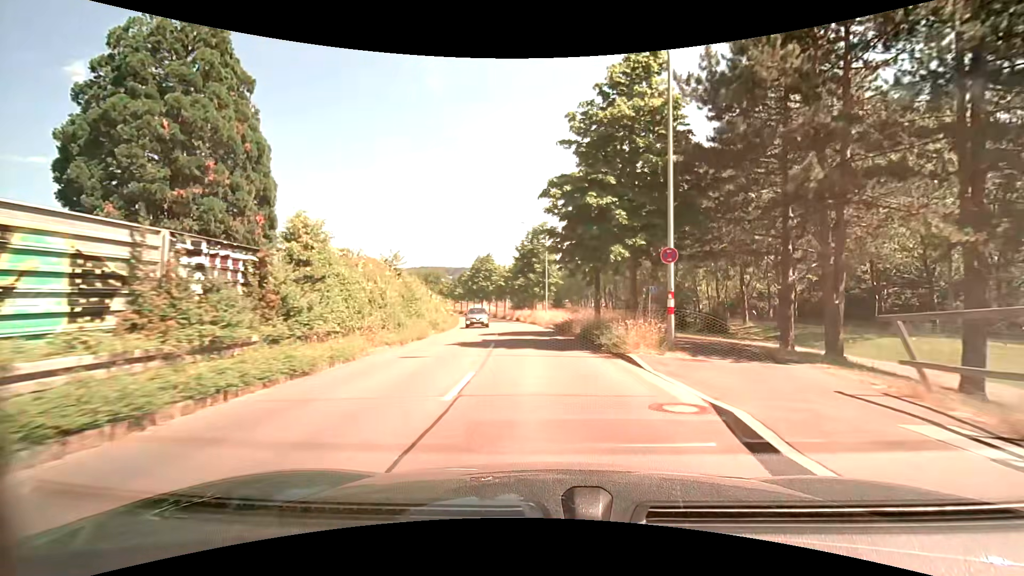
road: tertiary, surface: asphalt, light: Day
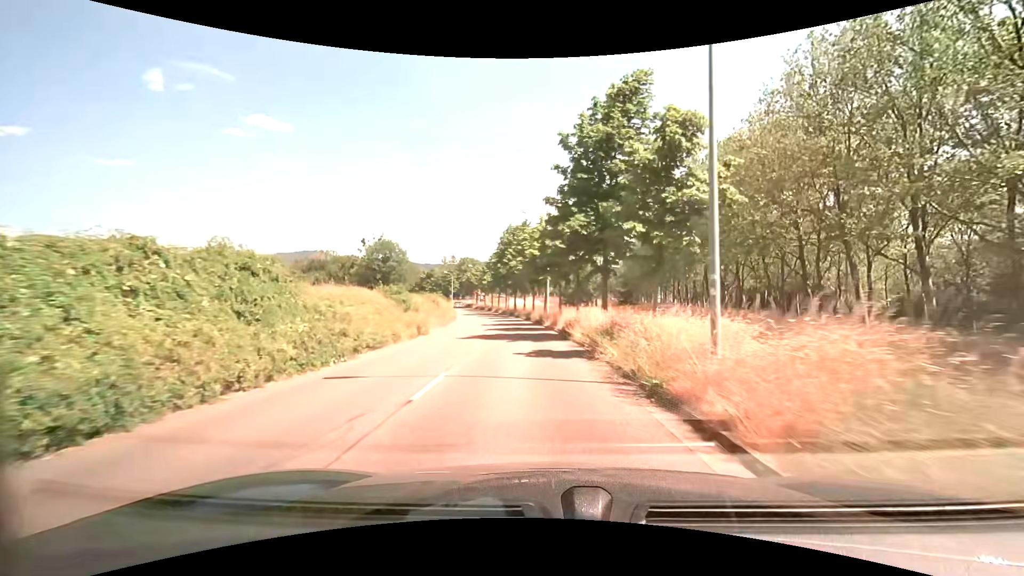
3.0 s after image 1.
(-1.6, +35.7) m; -6°
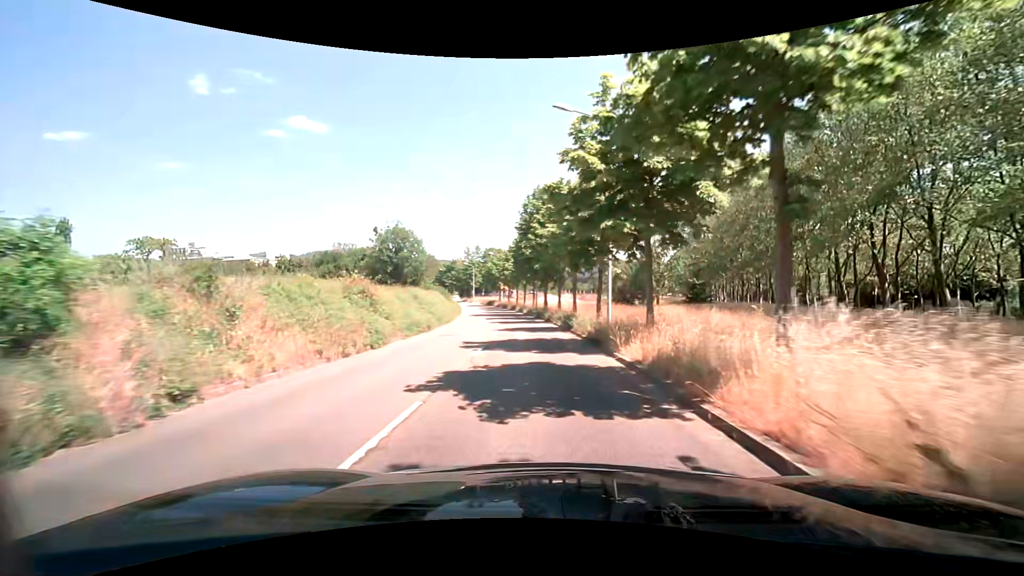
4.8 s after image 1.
(-0.9, +21.6) m; -4°
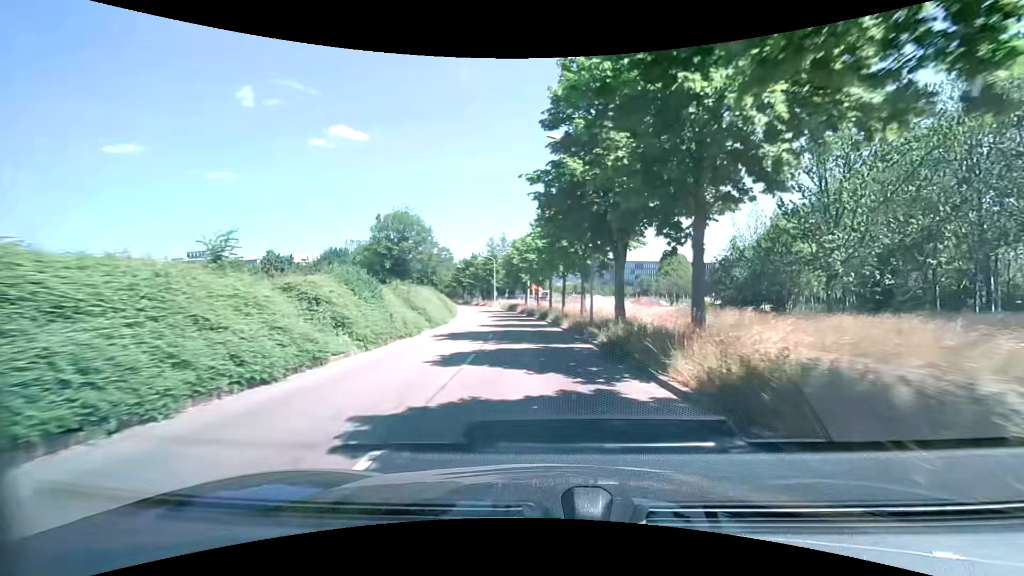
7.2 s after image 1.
(-1.1, +29.2) m; -4°
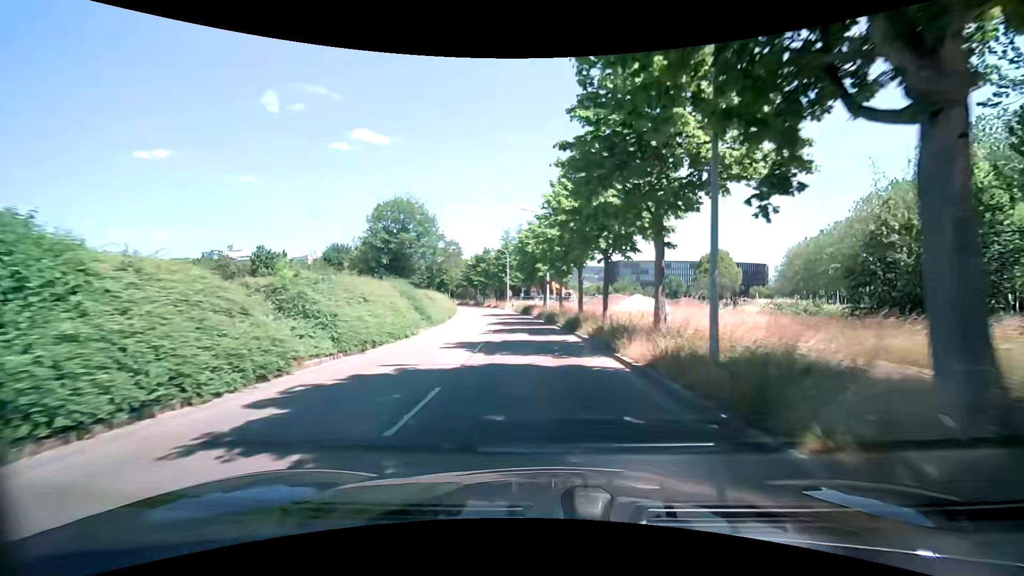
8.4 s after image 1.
(-0.2, +14.6) m; -3°
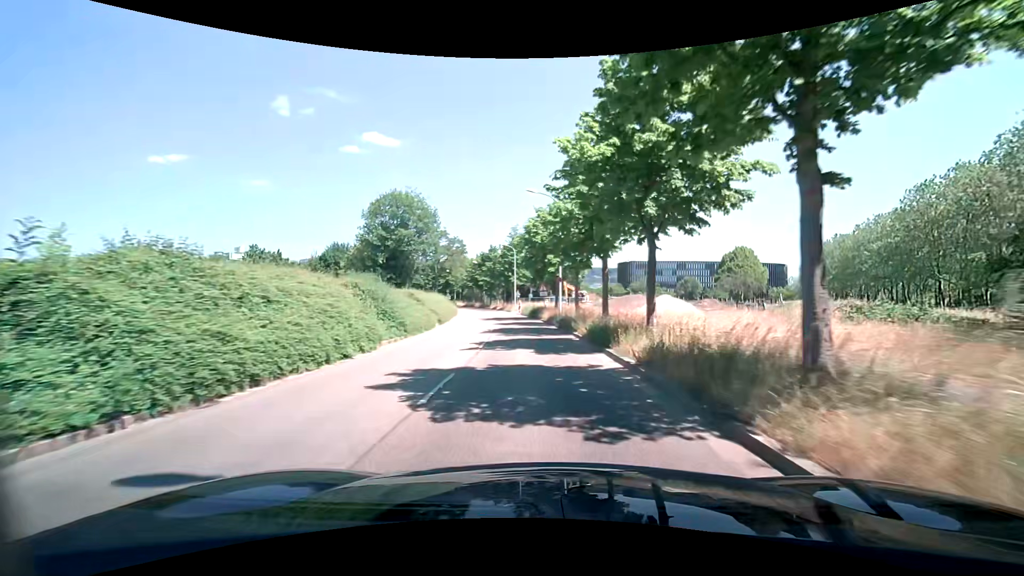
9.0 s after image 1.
(0.0, +7.3) m; -1°
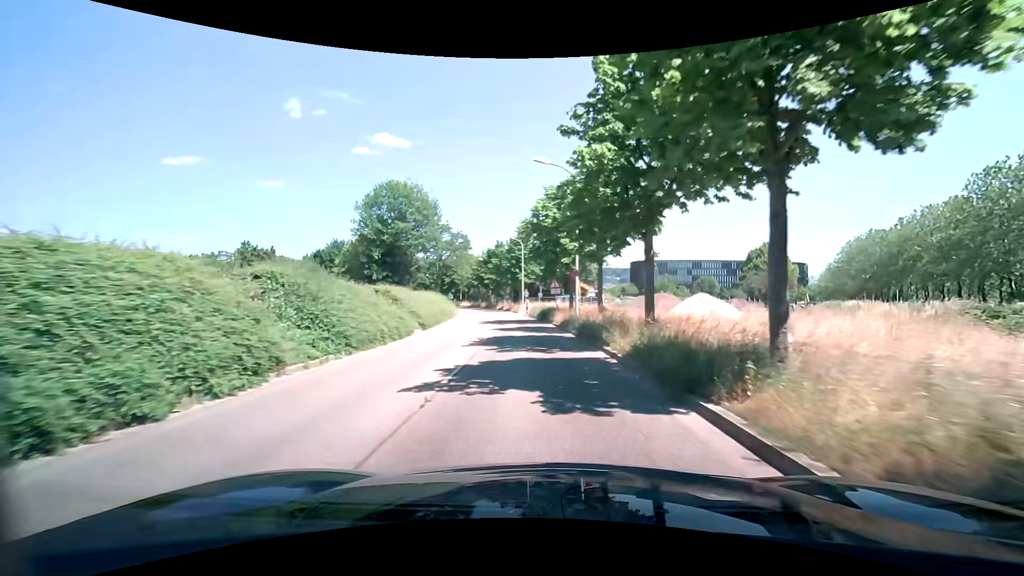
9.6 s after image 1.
(0.0, +7.2) m; -1°
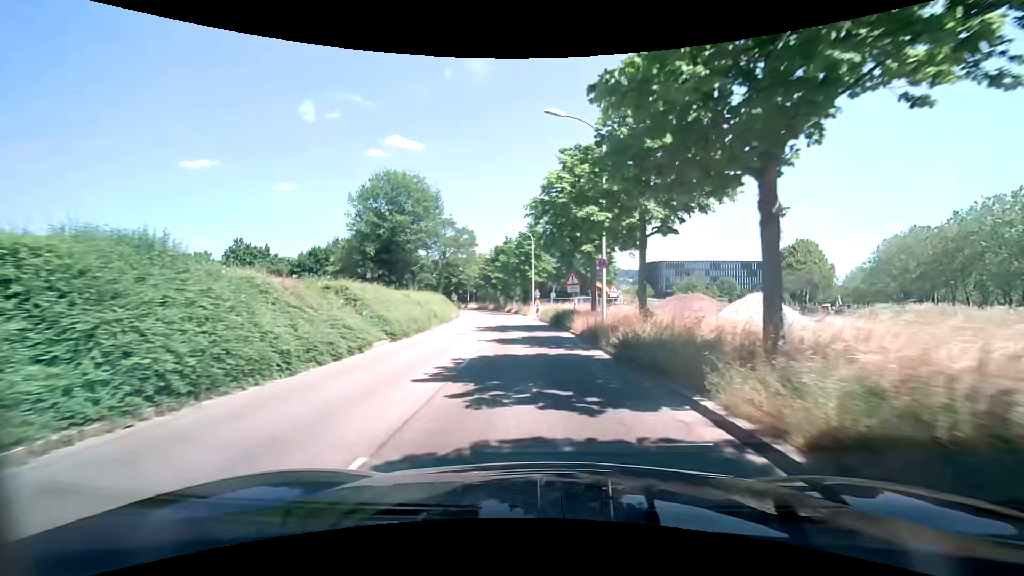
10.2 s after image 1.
(-0.1, +7.2) m; -1°
(0, +10) (-1, +20) (-2, +30) (-3, +40) (-4, +50) (-5, +60) (-7, +70) (-9, +79) (-11, +89) (-14, +99) m
